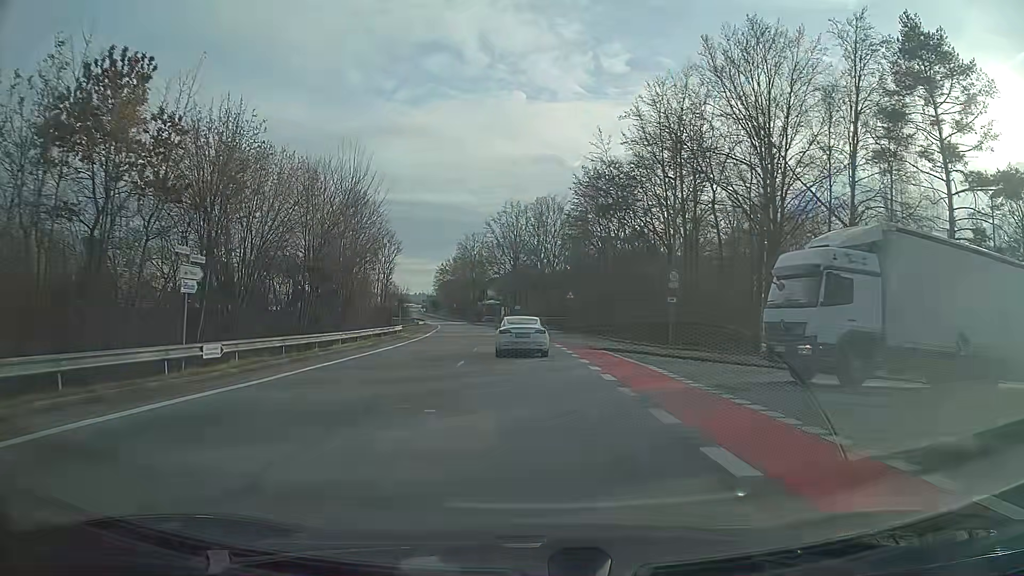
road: unclassified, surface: asphalt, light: Day
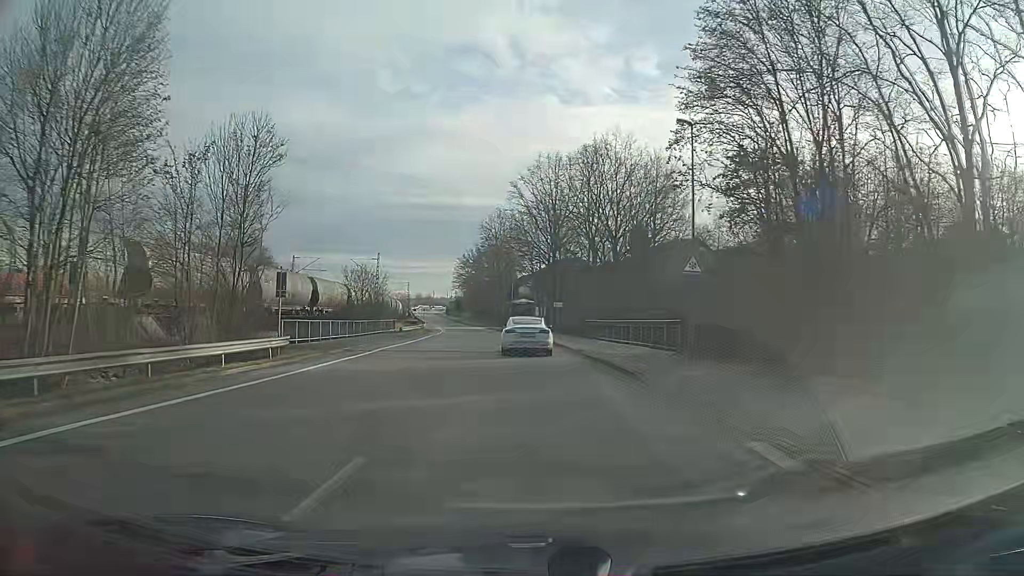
(-0.9, +33.4) m; -3°
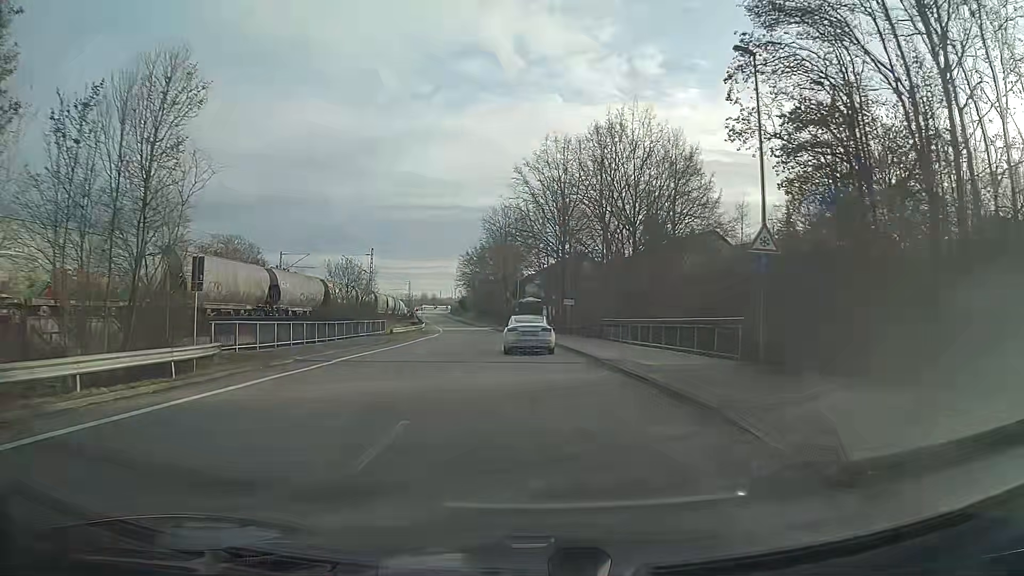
(0.0, +6.8) m; -1°
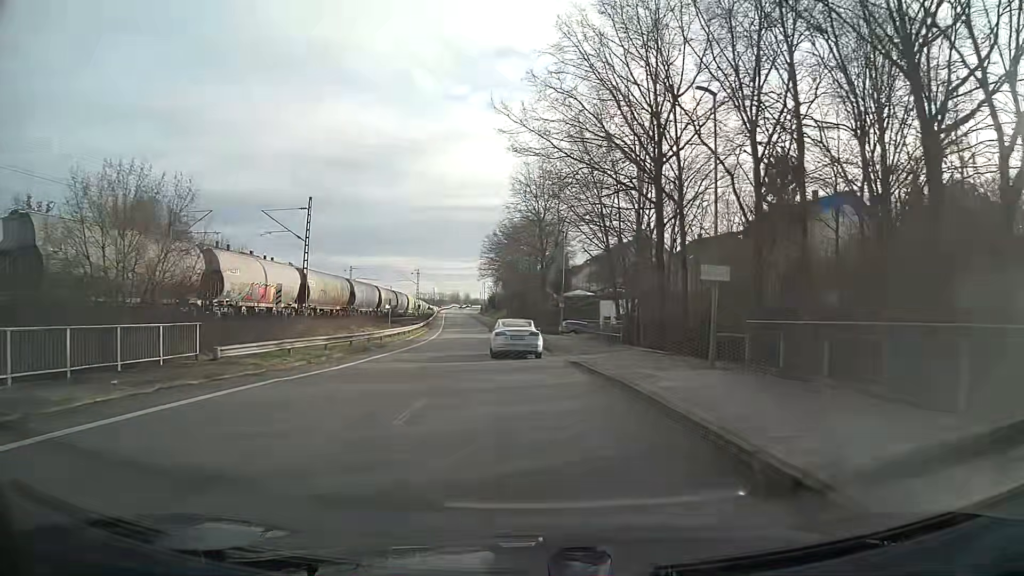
(-1.0, +34.1) m; -3°
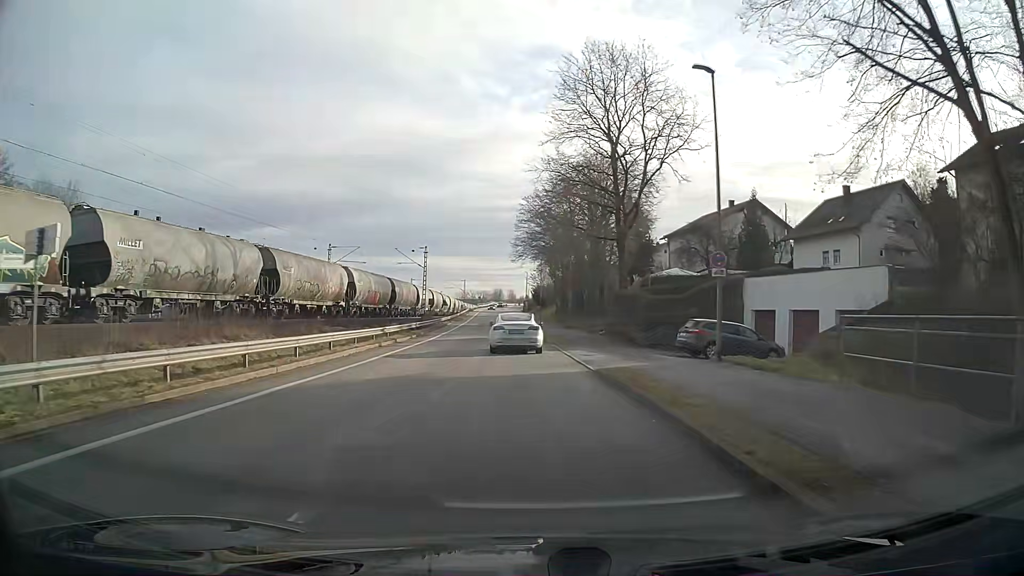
(-0.9, +34.2) m; -3°
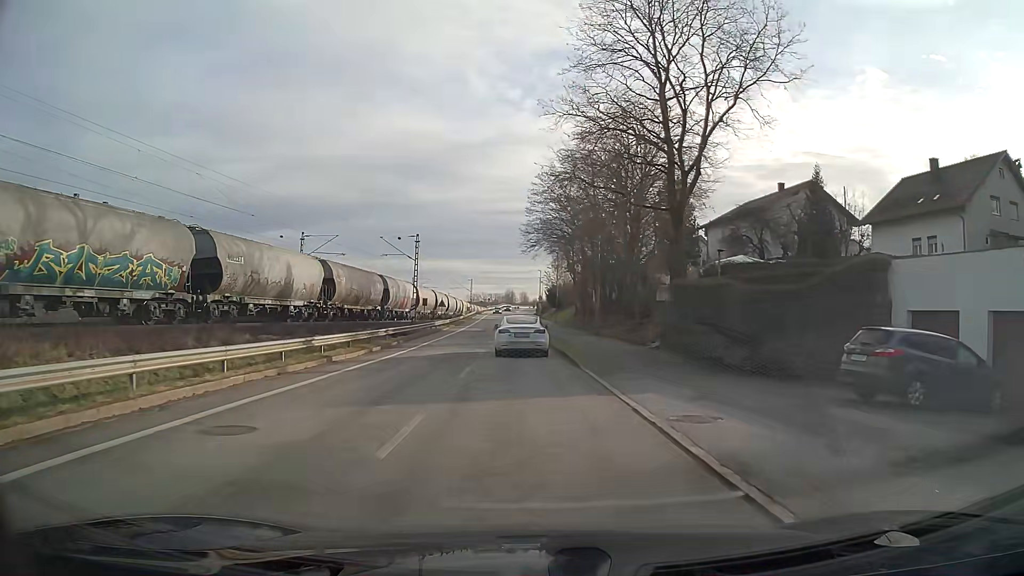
(-0.2, +13.5) m; -2°
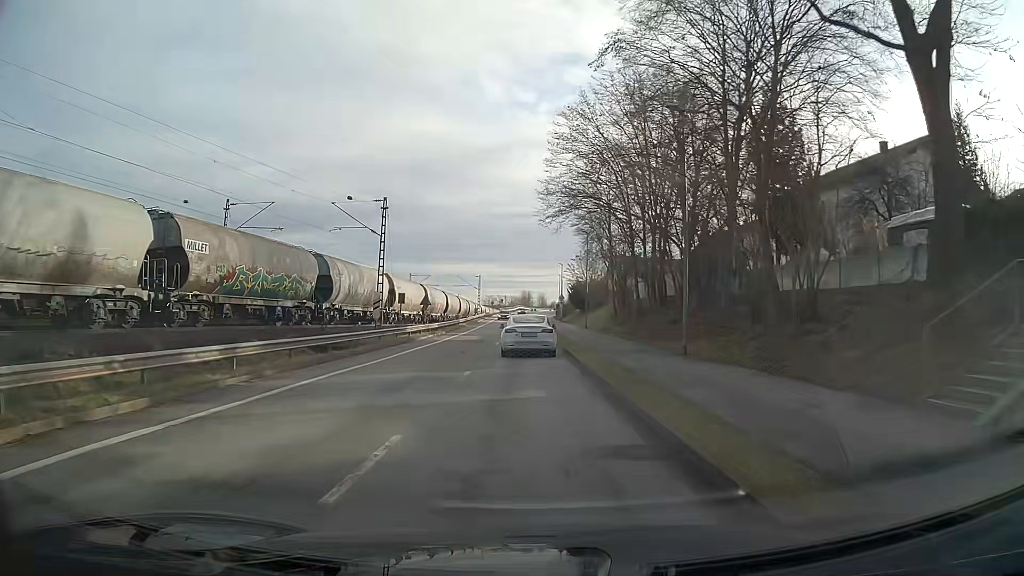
(-0.3, +19.9) m; -2°
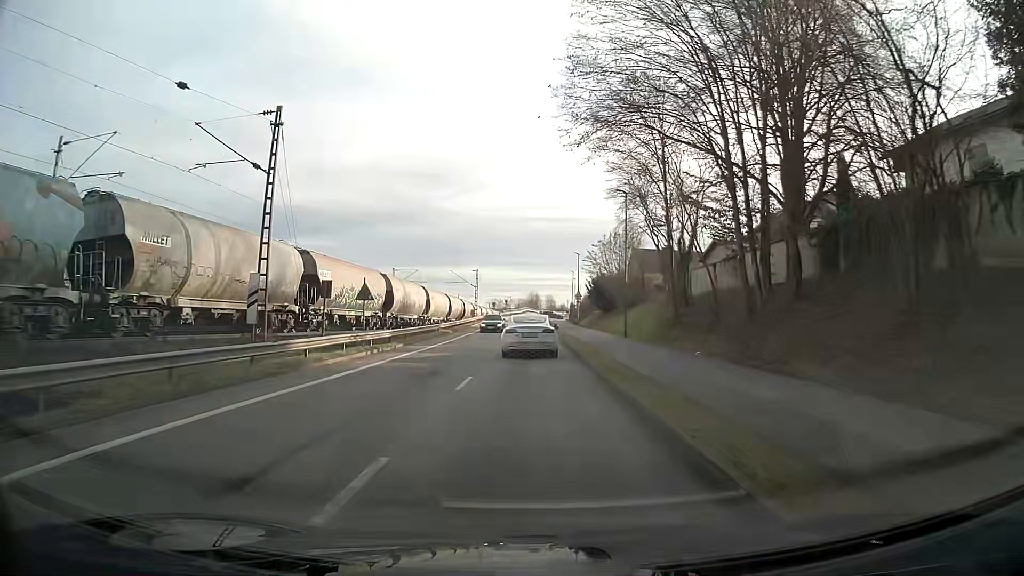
(-0.1, +19.3) m; 0°
